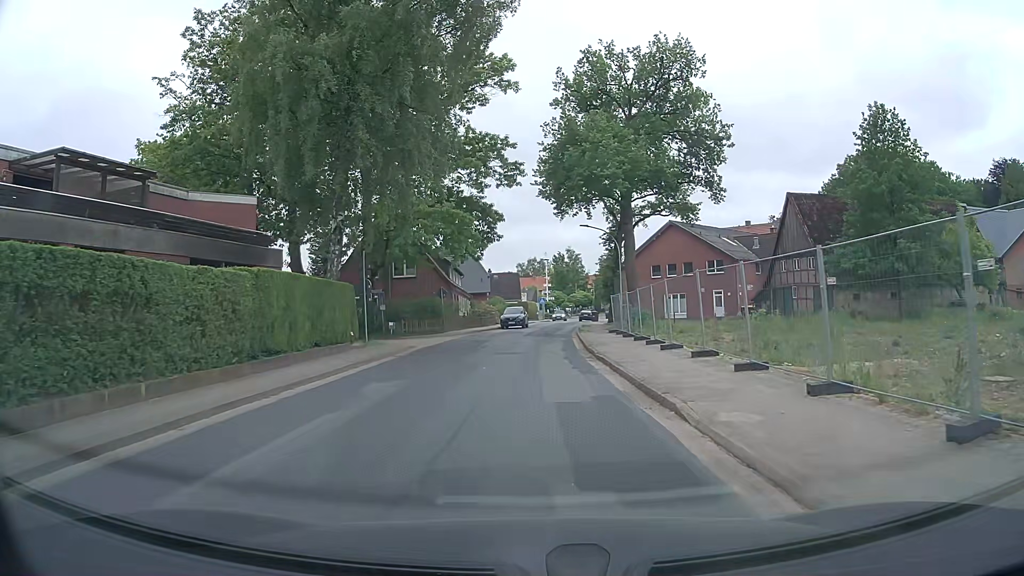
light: Day
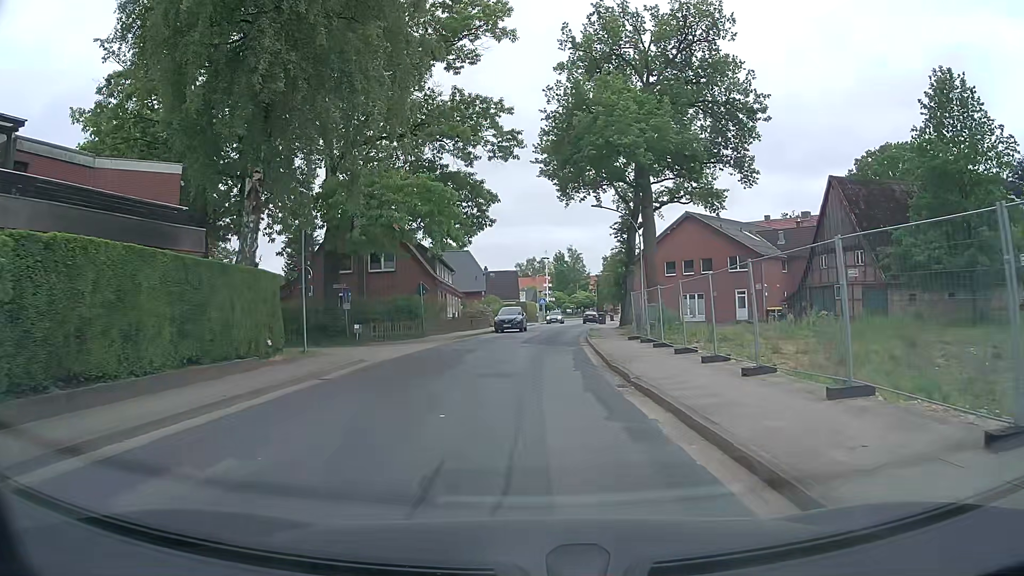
(0.0, +7.7) m; 0°
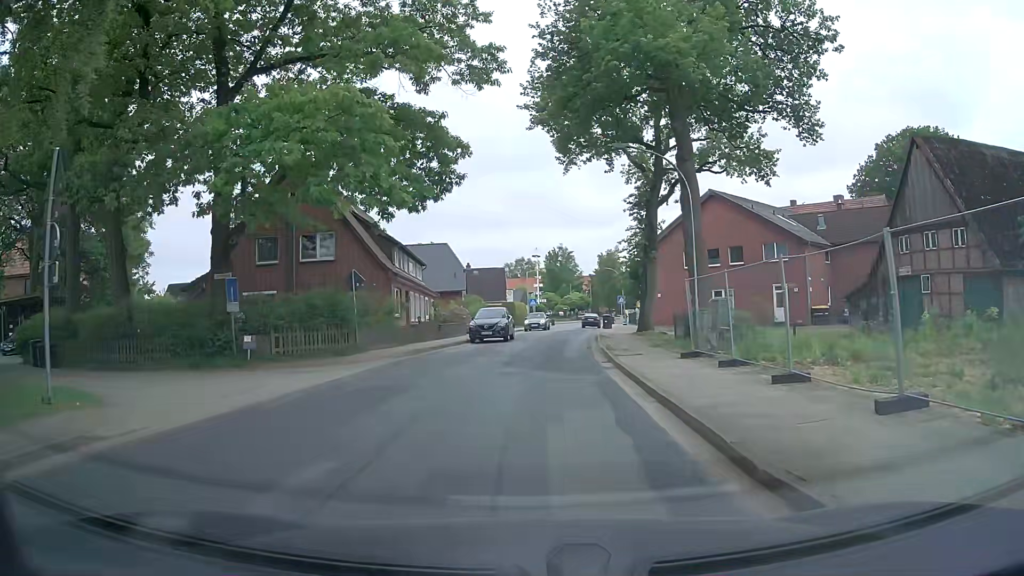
(+0.1, +12.0) m; +1°
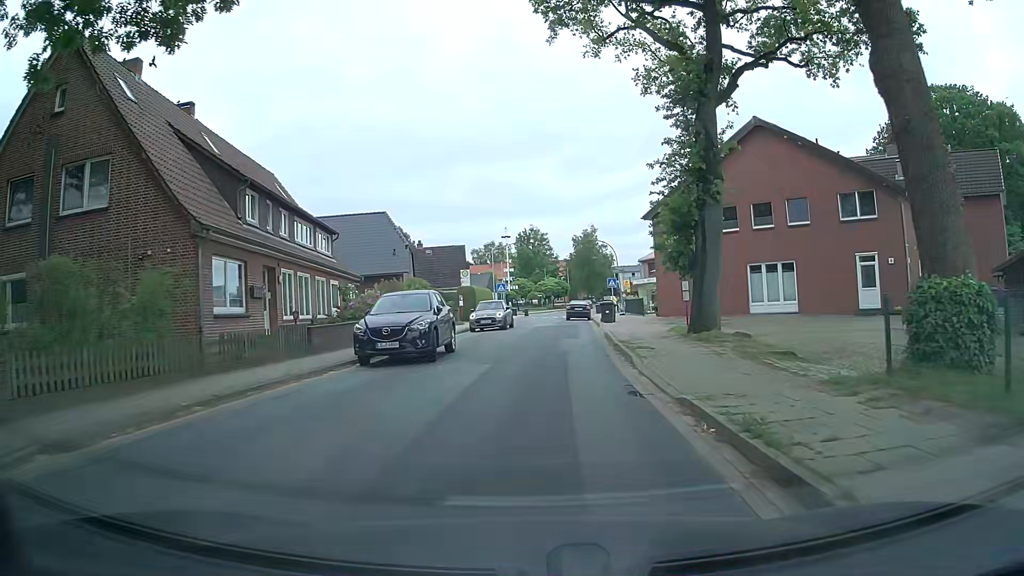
(+0.3, +17.0) m; +4°
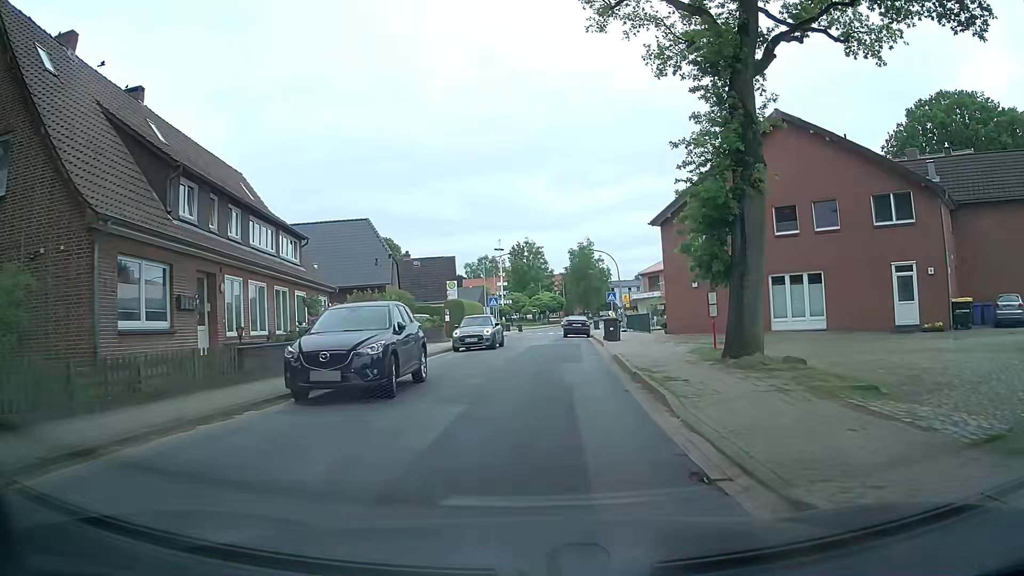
(-0.1, +4.1) m; -2°
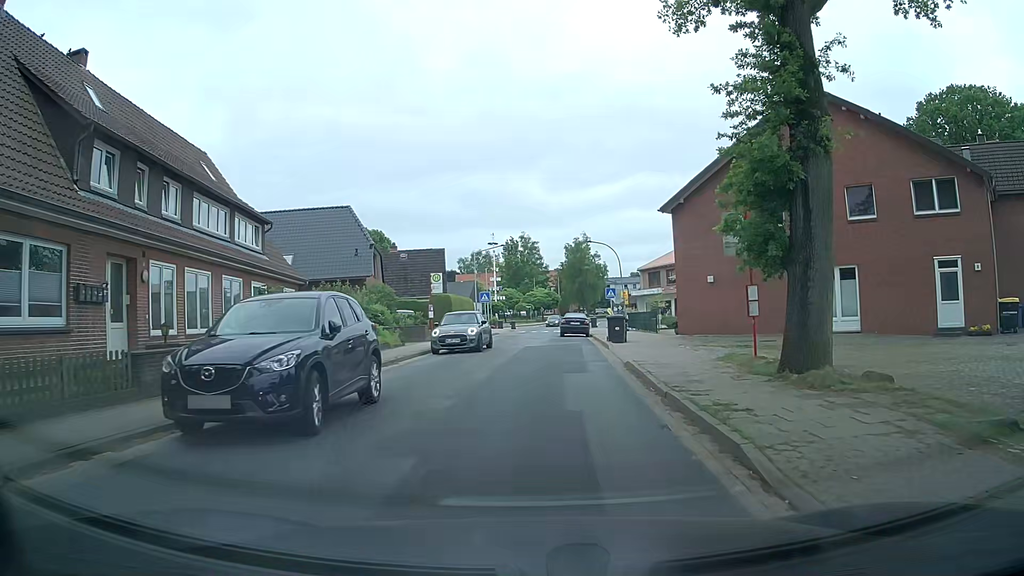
(0.0, +3.9) m; +2°
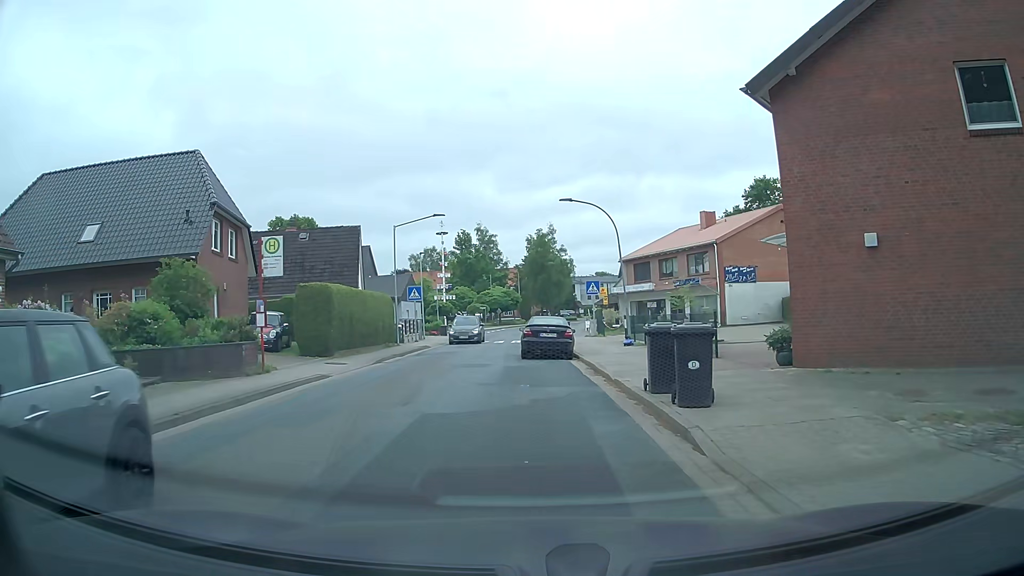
(+0.4, +17.1) m; +2°
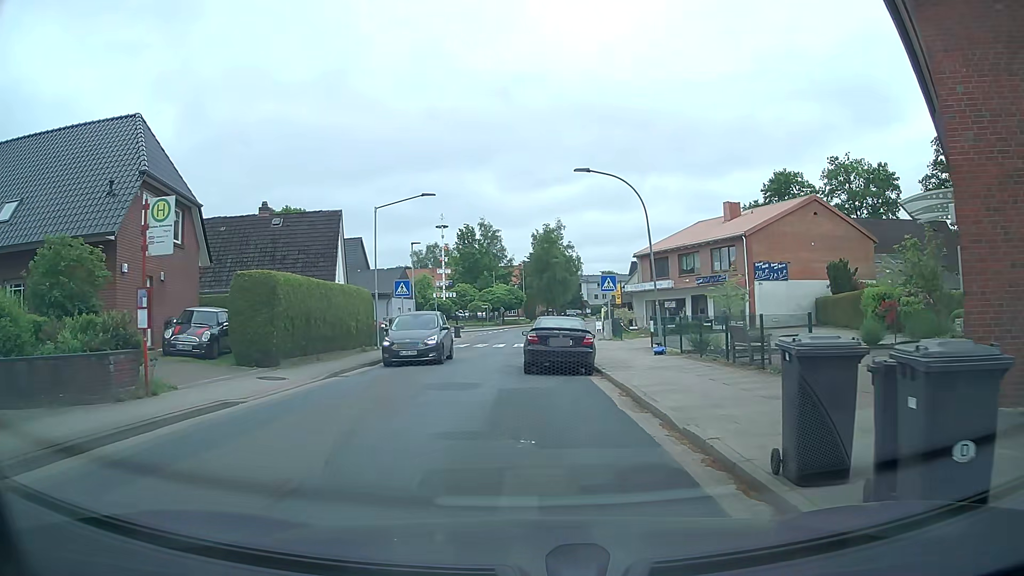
(0.0, +5.6) m; 0°
(-1, +10) (-2, +20) (0, +30) (0, +40) (+1, +50) (+2, +60) (+2, +70) (+3, +79) (+5, +89) (+8, +99) m
